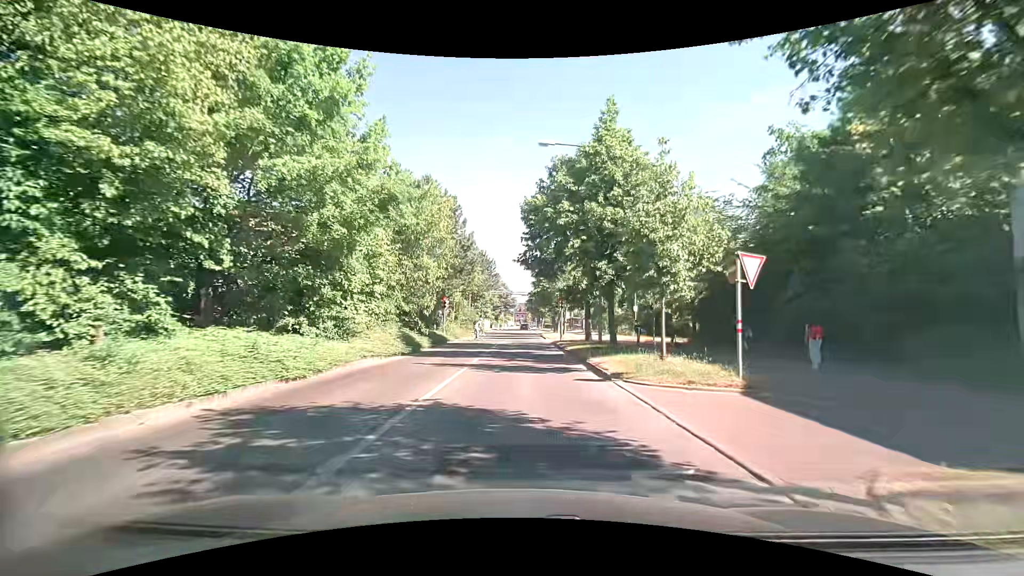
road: tertiary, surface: asphalt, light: Day
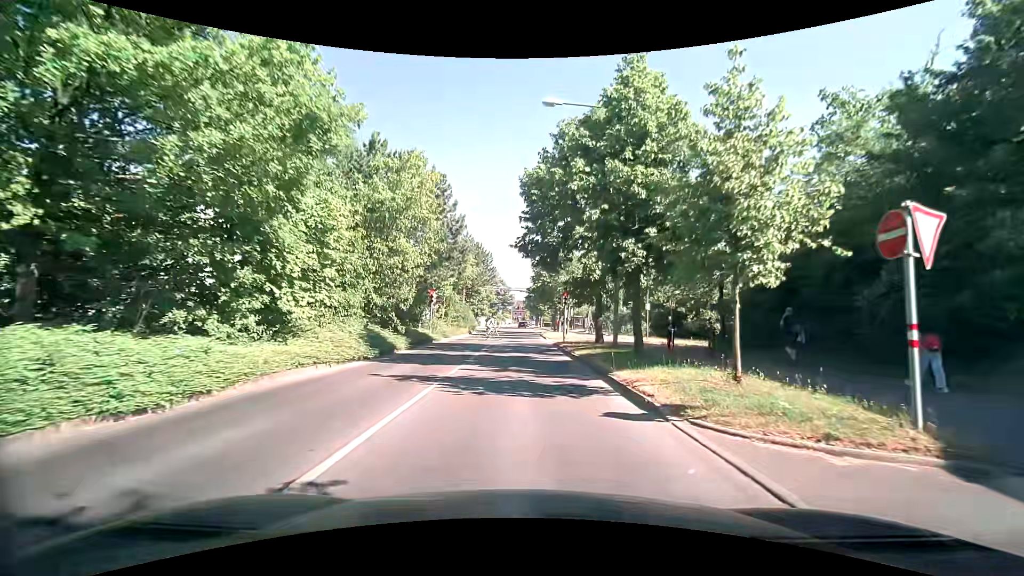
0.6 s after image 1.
(0.0, +4.6) m; 0°
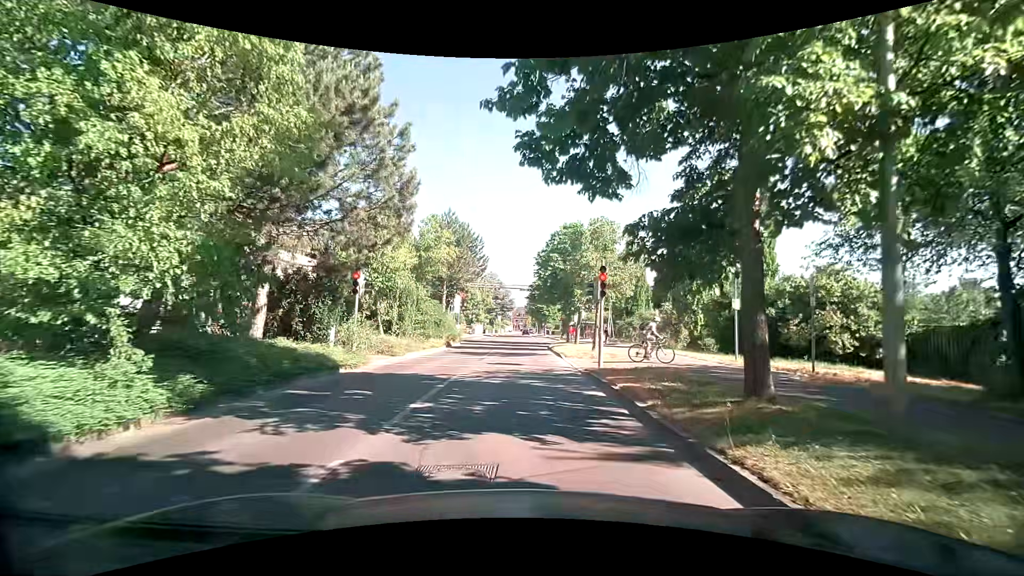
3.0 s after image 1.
(+0.1, +14.7) m; +1°
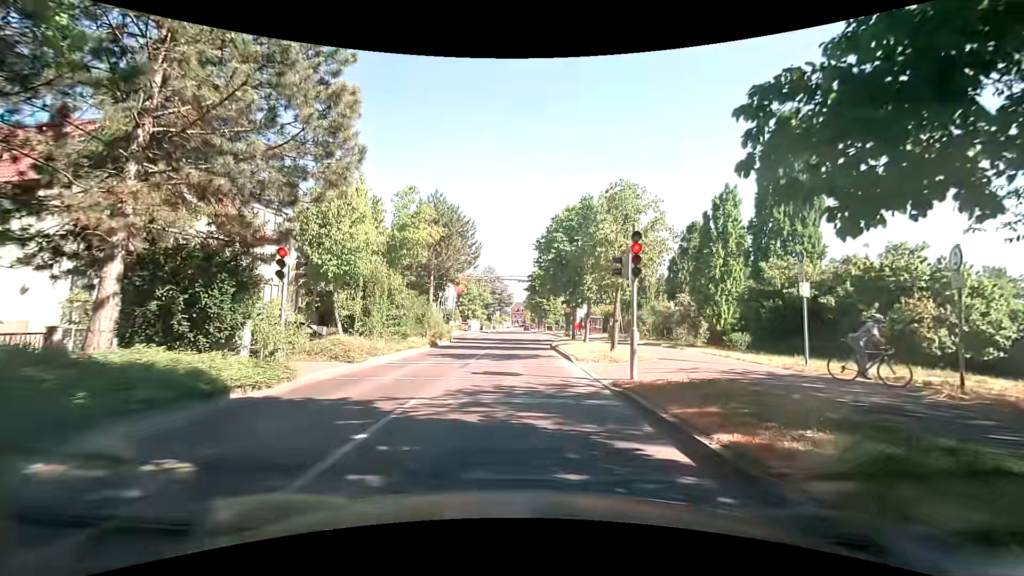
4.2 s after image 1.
(-0.1, +5.2) m; 0°
